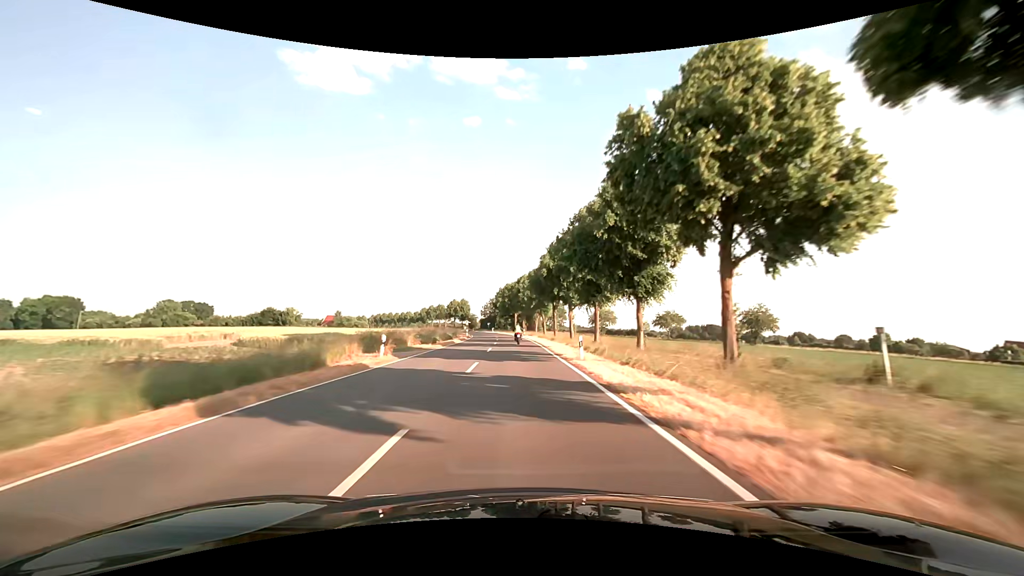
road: secondary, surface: asphalt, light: Day
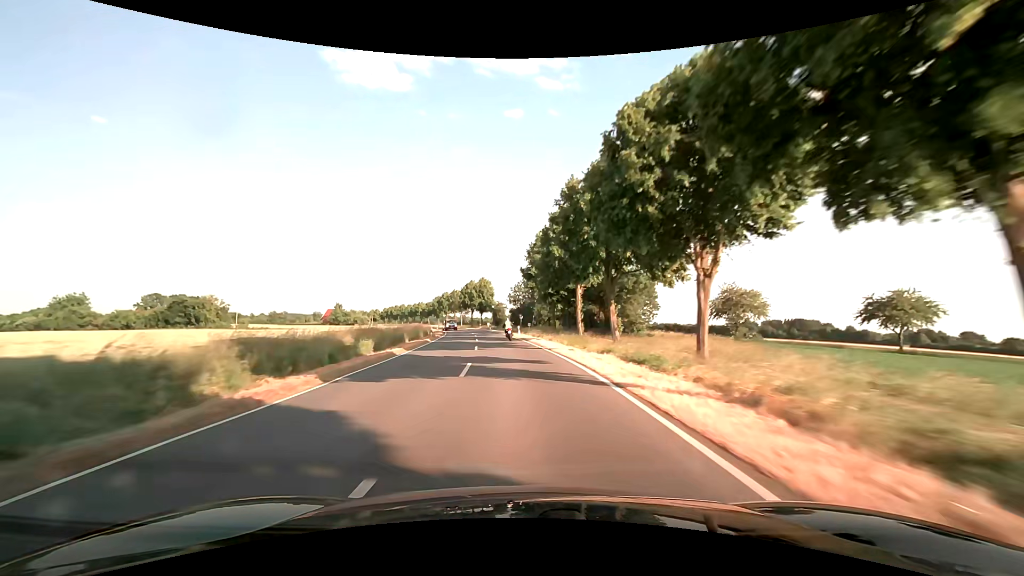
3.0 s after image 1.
(-2.6, +74.2) m; -4°
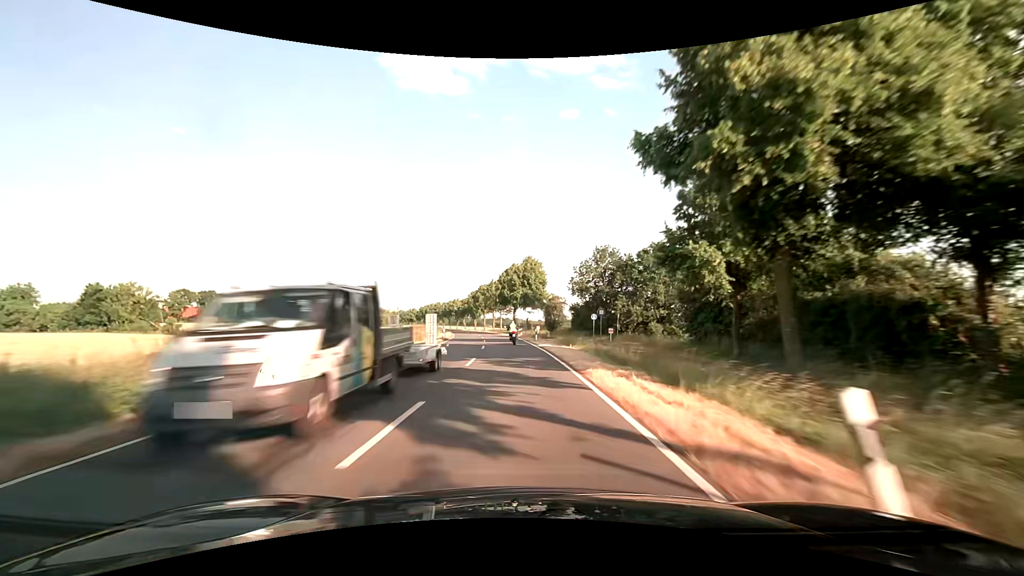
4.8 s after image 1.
(-2.4, +43.5) m; -6°
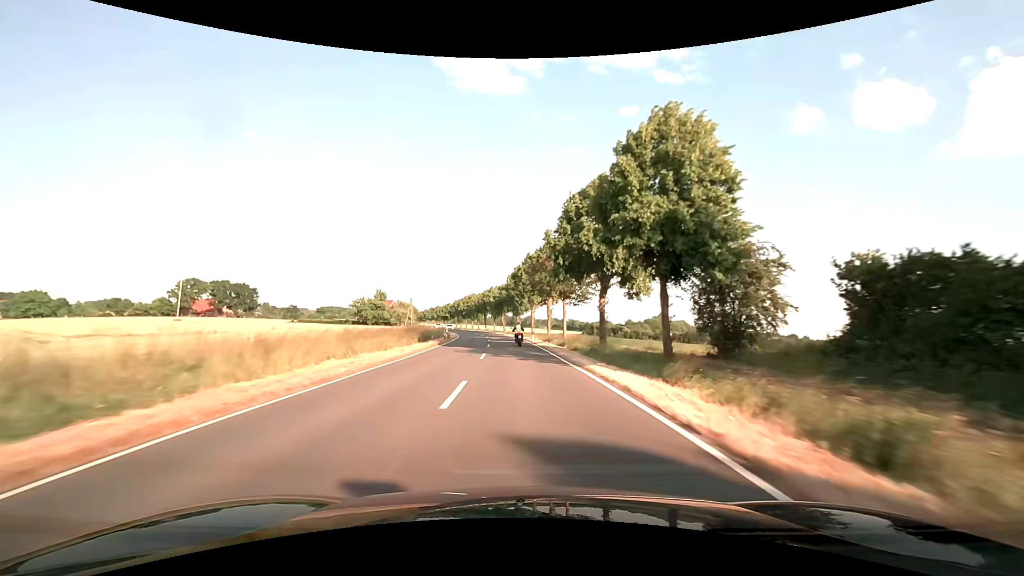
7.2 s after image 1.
(-3.3, +56.7) m; -6°
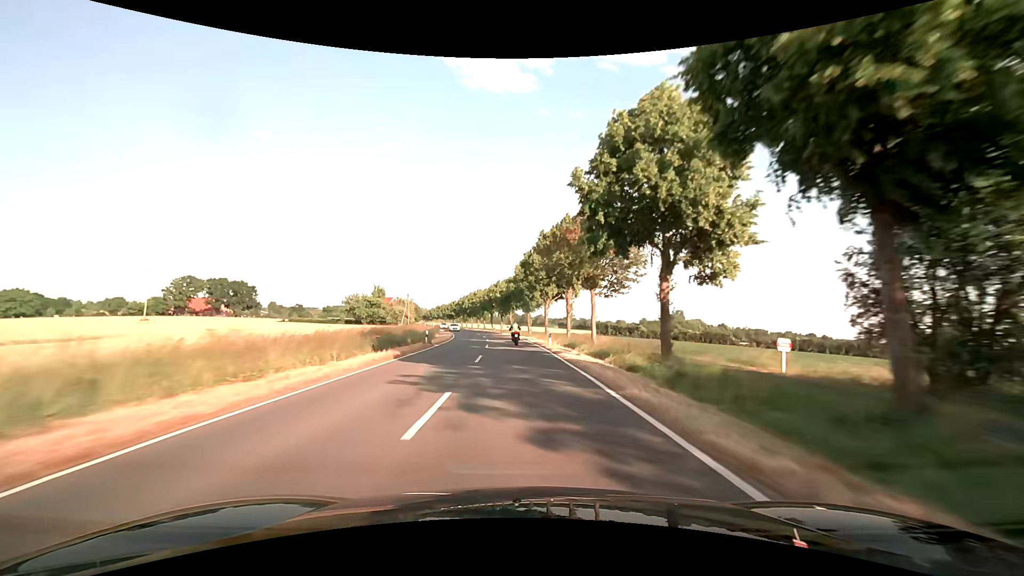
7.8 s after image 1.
(-0.2, +14.1) m; -1°
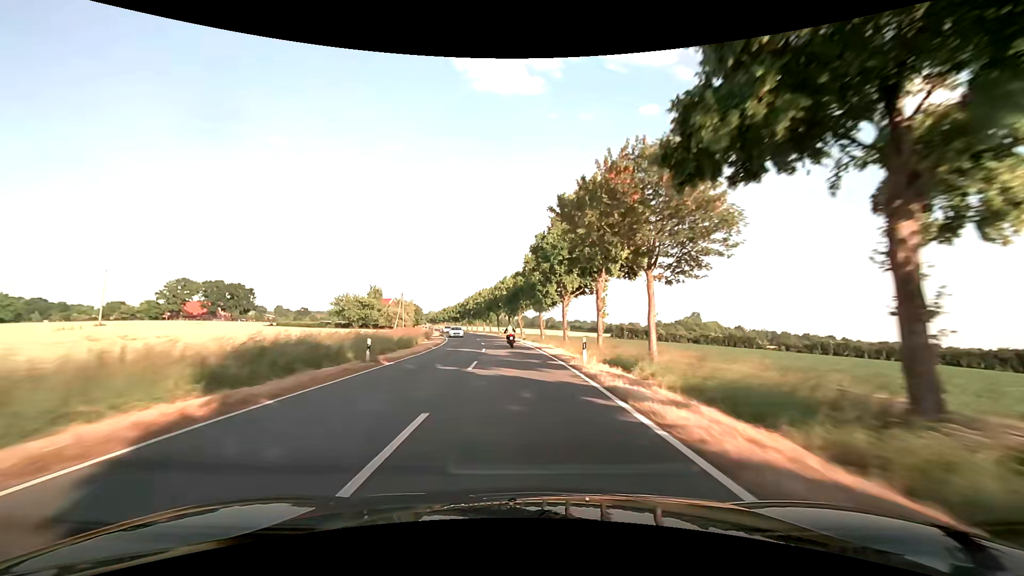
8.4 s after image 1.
(-0.2, +14.1) m; -1°
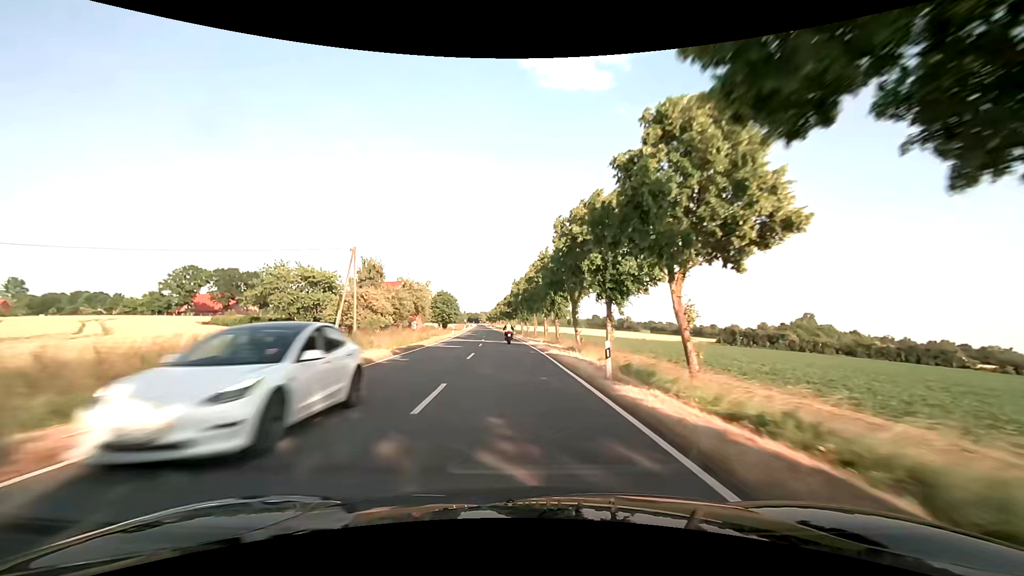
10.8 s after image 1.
(-4.1, +56.2) m; -8°
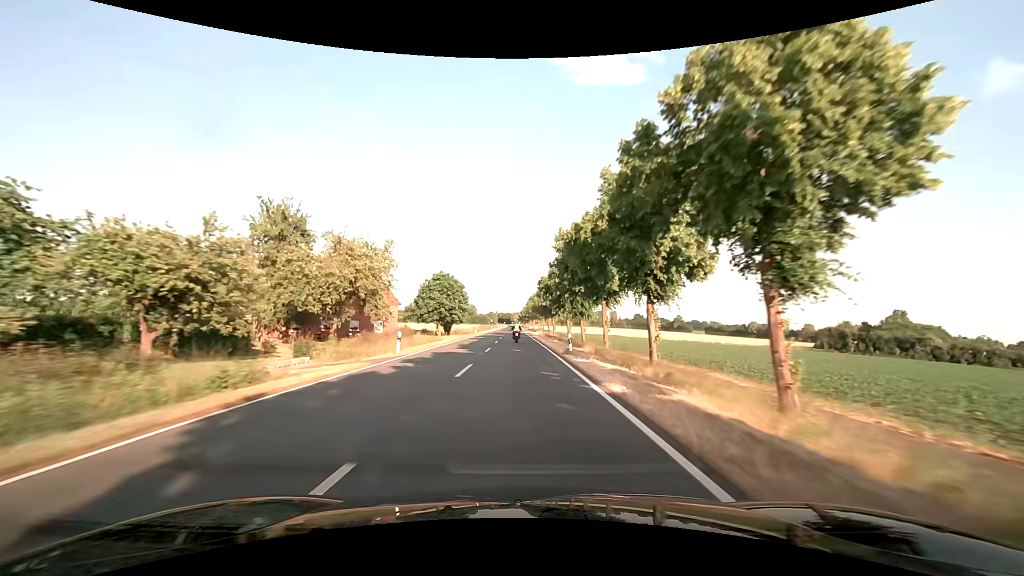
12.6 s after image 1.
(-1.8, +42.8) m; -4°
(0, +10) (0, +20) (0, +30) (0, +40) (0, +50) (0, +60) (-1, +70) (-1, +80) (-1, +90) (-1, +100) m
